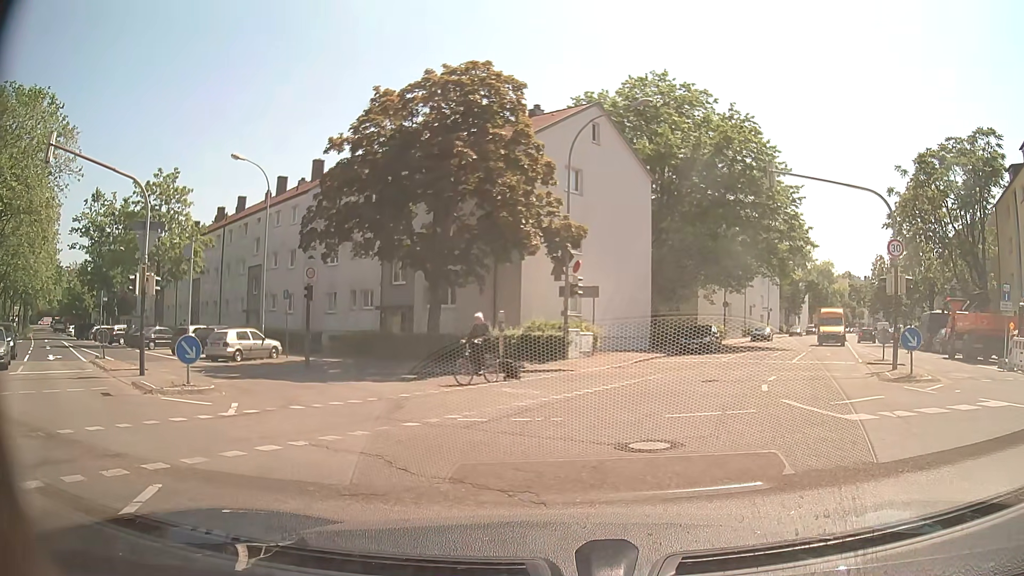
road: tertiary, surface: asphalt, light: Day
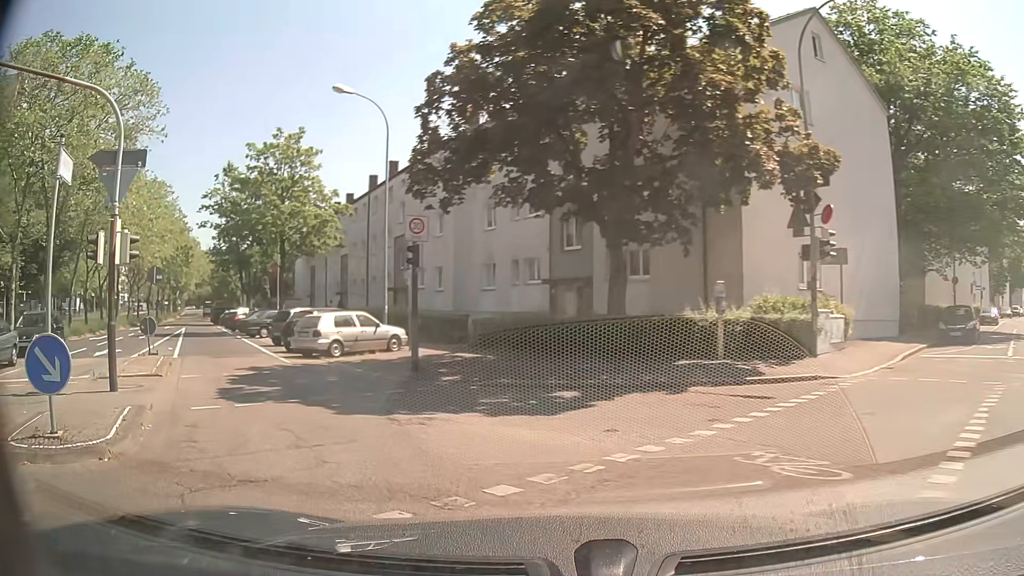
(-0.5, +9.2) m; -16°
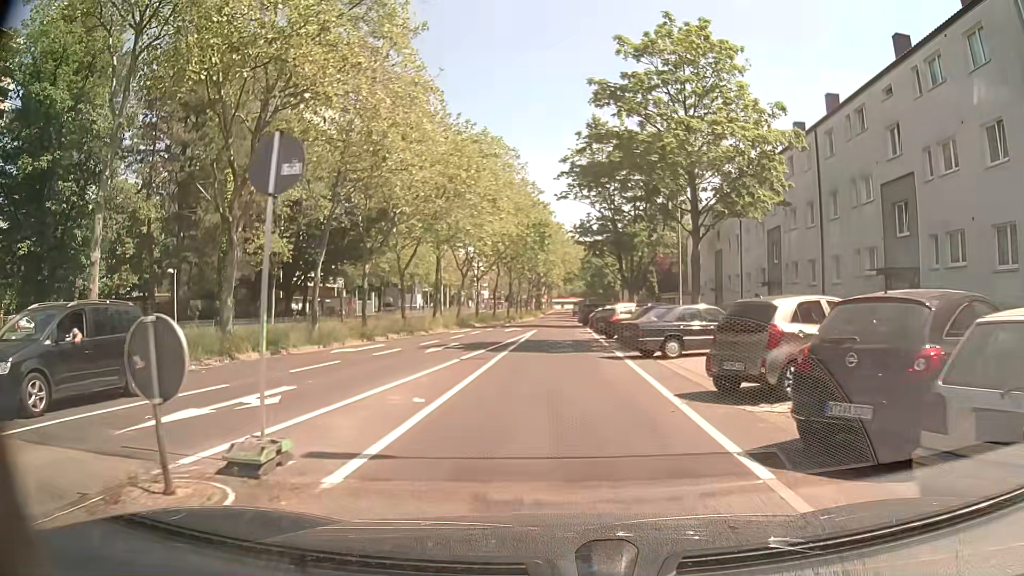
(-7.0, +16.2) m; -32°
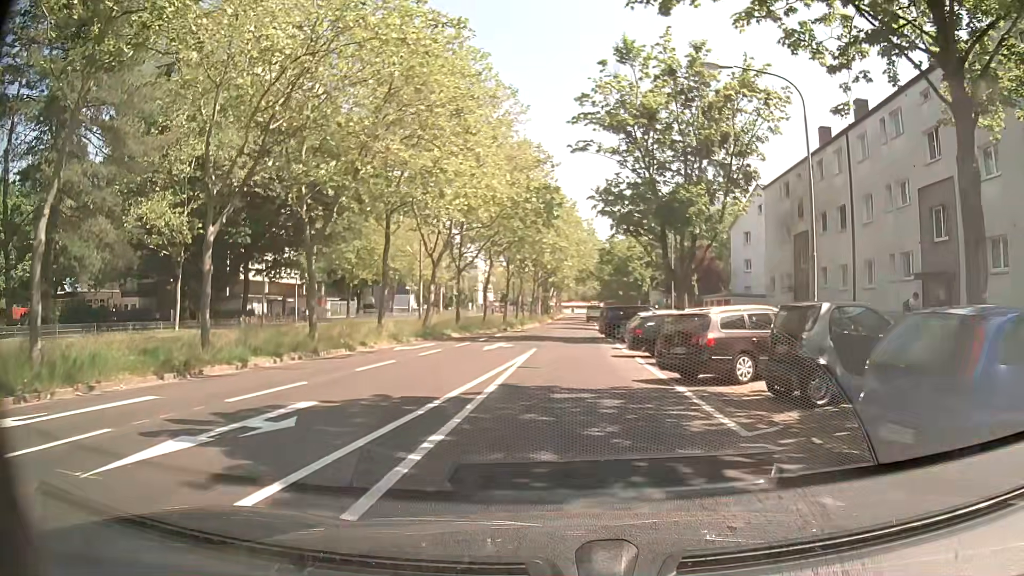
(-0.1, +17.1) m; -1°
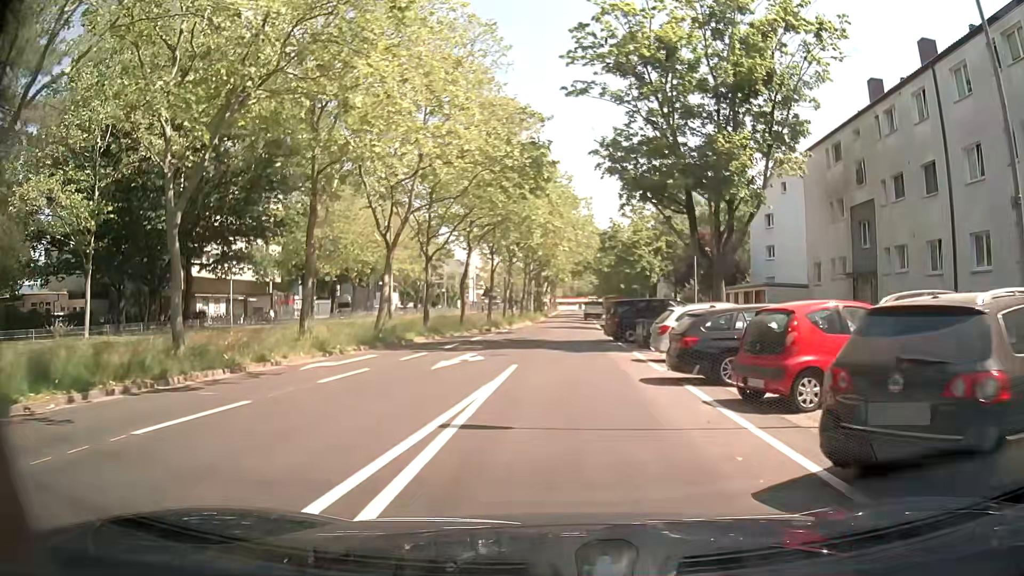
(+0.1, +9.0) m; 0°
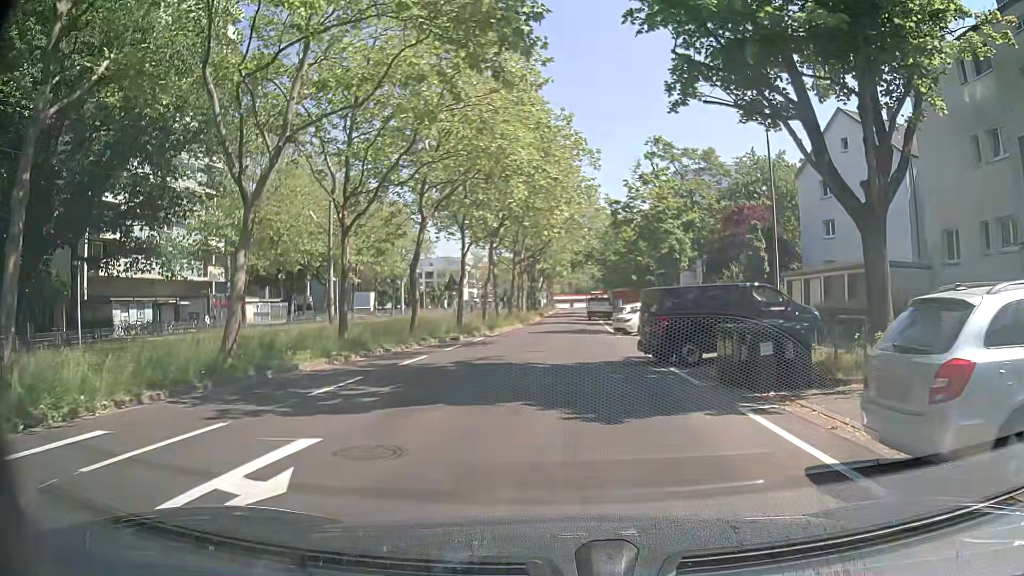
(+0.2, +13.6) m; +2°
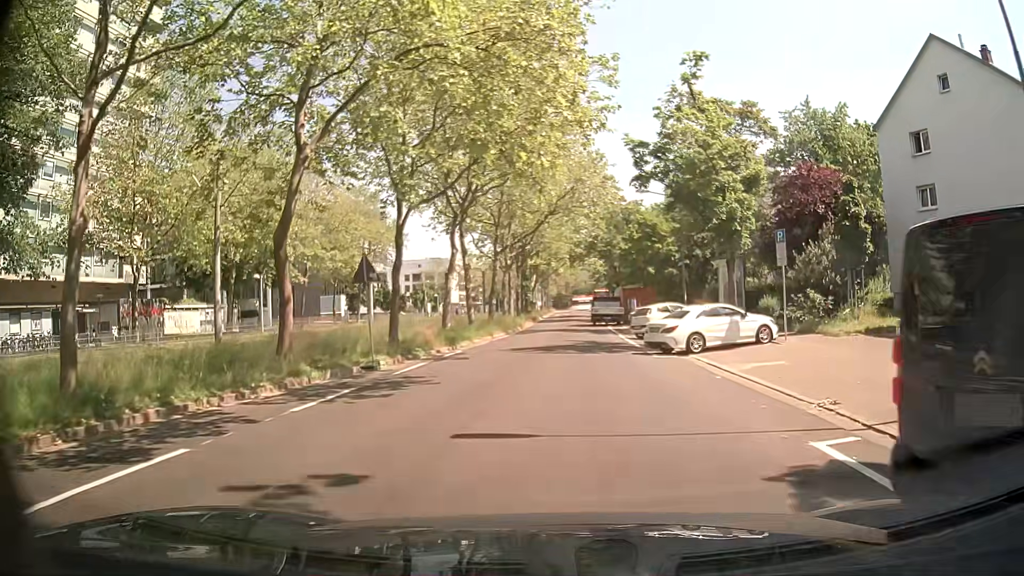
(-0.1, +13.5) m; 0°
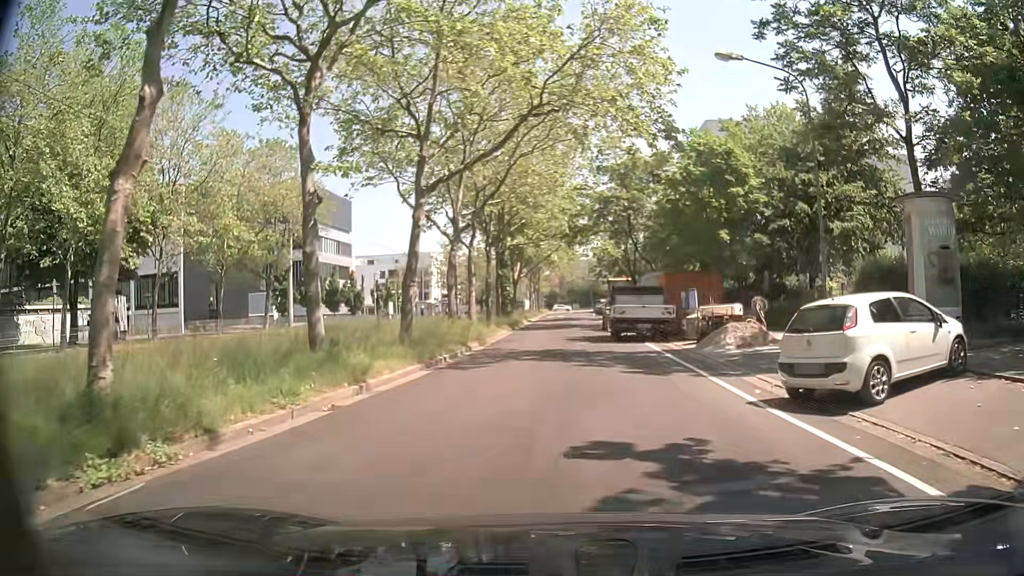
(-0.2, +22.2) m; -1°
(0, +10) (0, +20) (0, +30) (+1, +40) (+2, +50) (+2, +60) (+3, +70) (+3, +80) (+5, +90) (+6, +100) m
